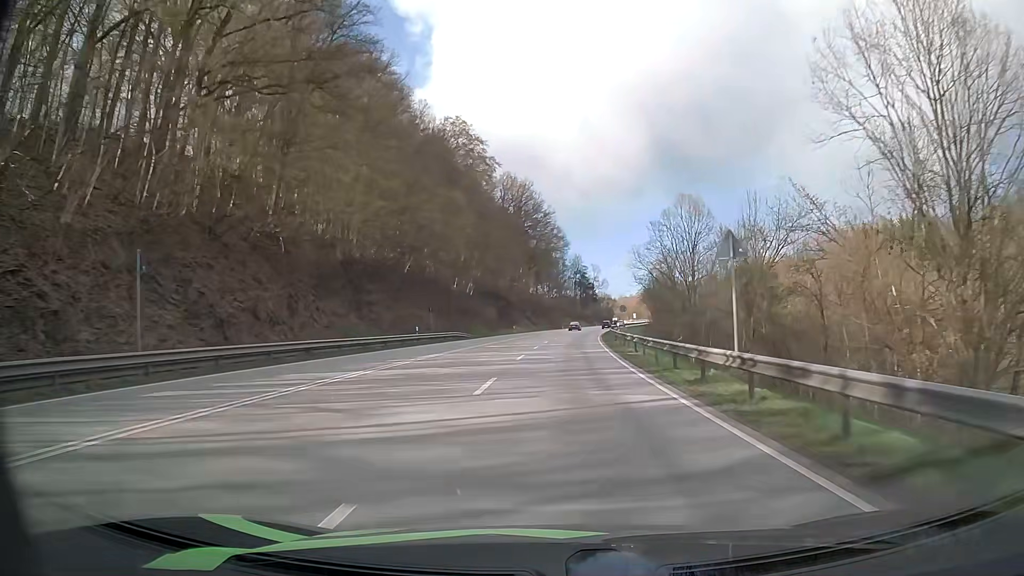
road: primary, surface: asphalt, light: Day
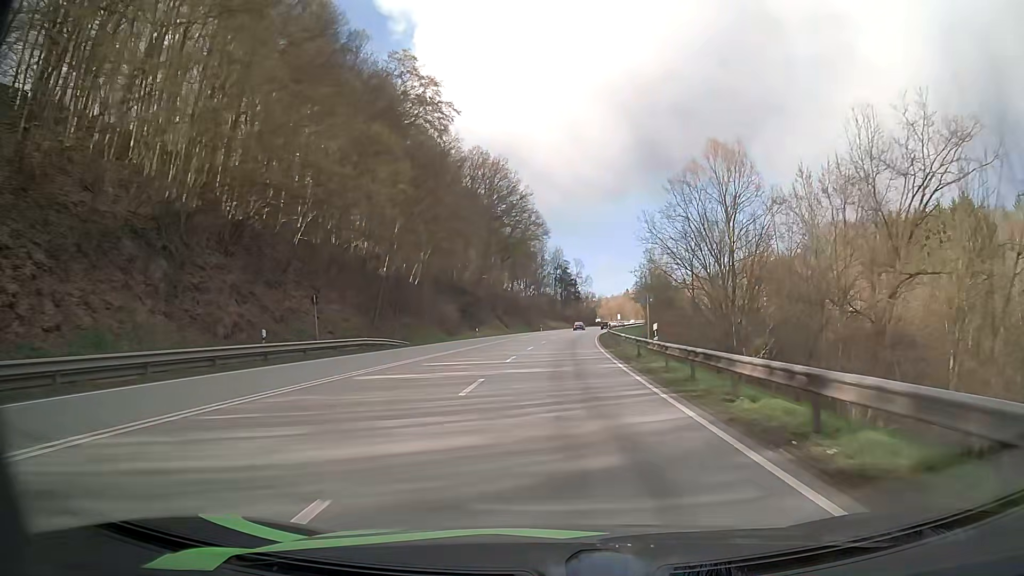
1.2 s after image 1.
(+0.4, +23.8) m; +2°
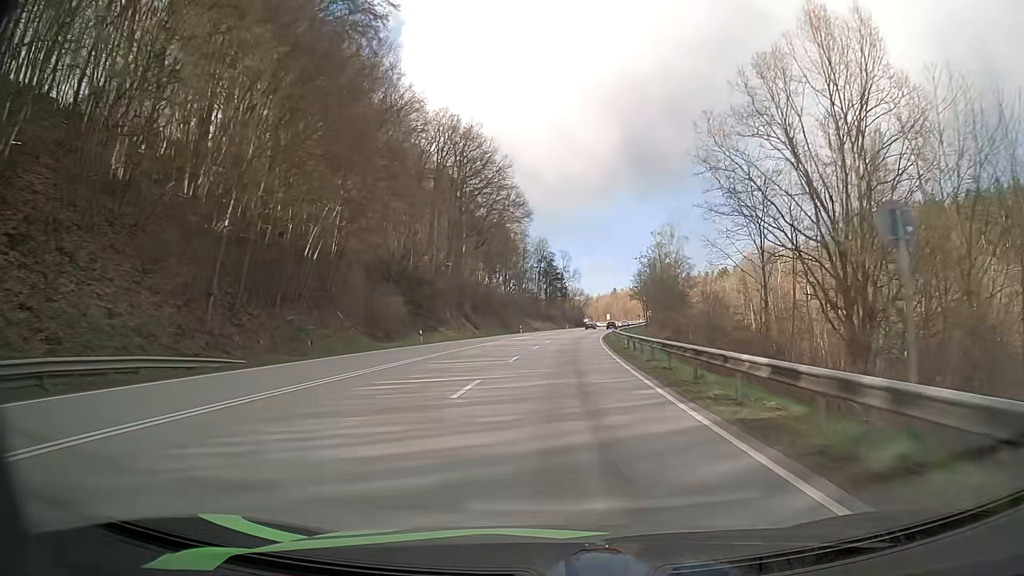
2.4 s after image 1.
(+0.3, +24.5) m; +2°
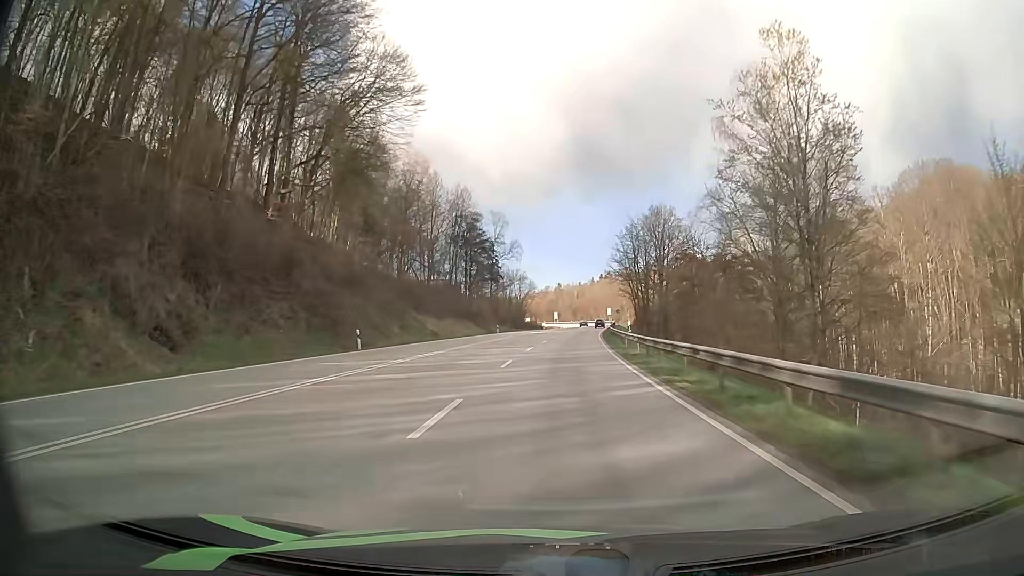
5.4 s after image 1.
(+2.2, +63.6) m; +5°
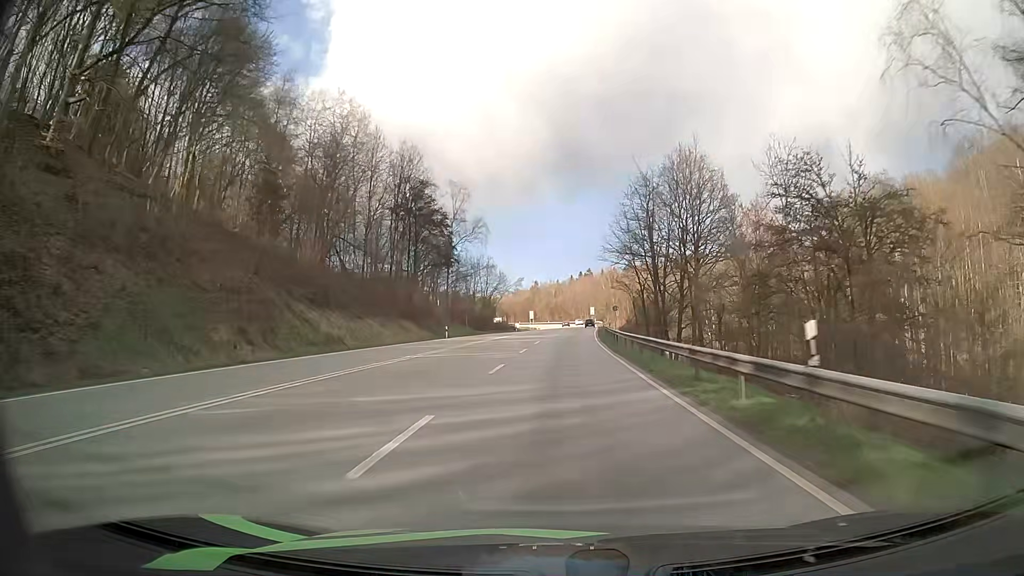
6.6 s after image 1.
(+0.4, +26.0) m; +2°
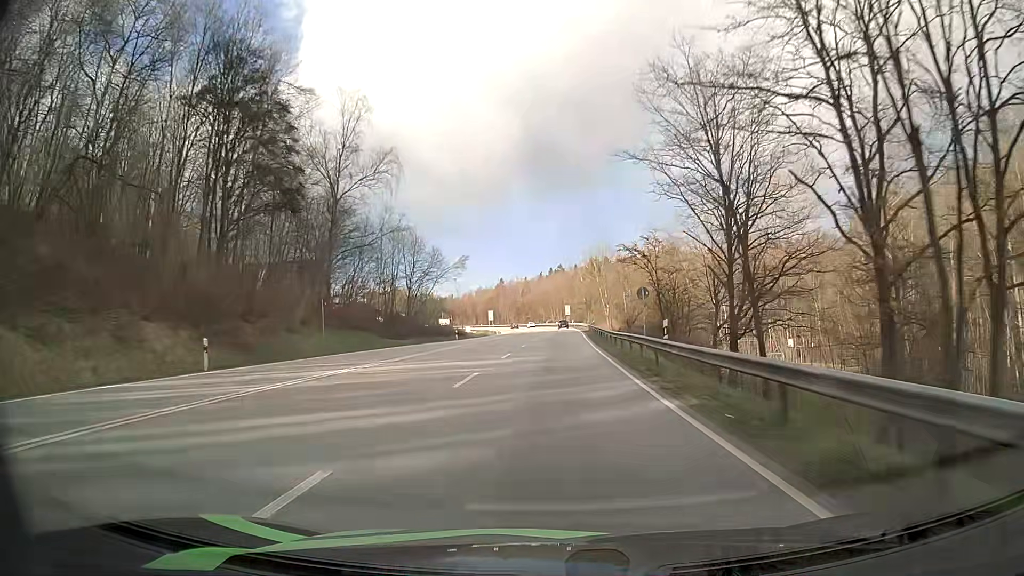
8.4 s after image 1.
(+1.1, +39.3) m; +3°
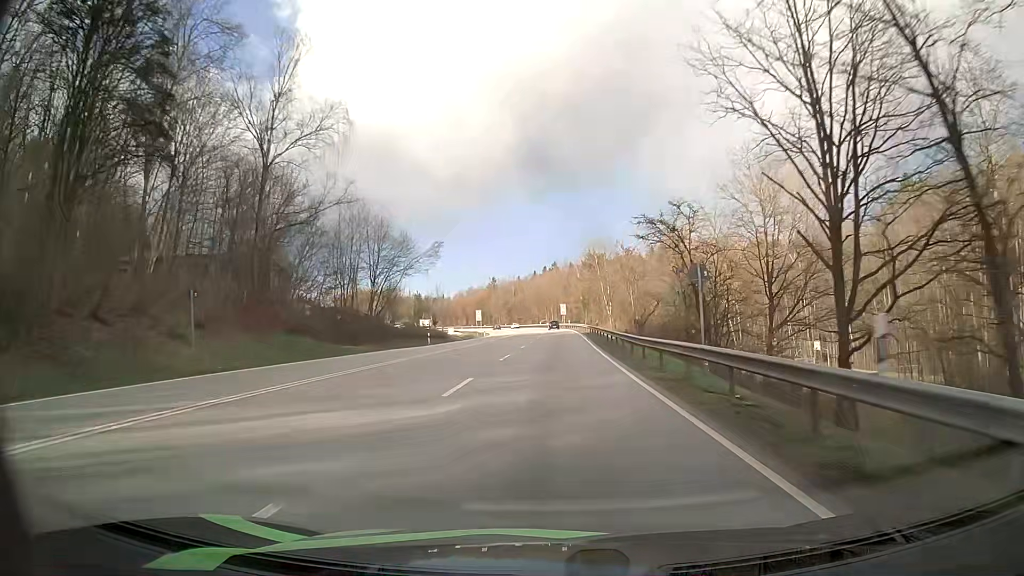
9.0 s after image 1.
(0.0, +13.1) m; 0°
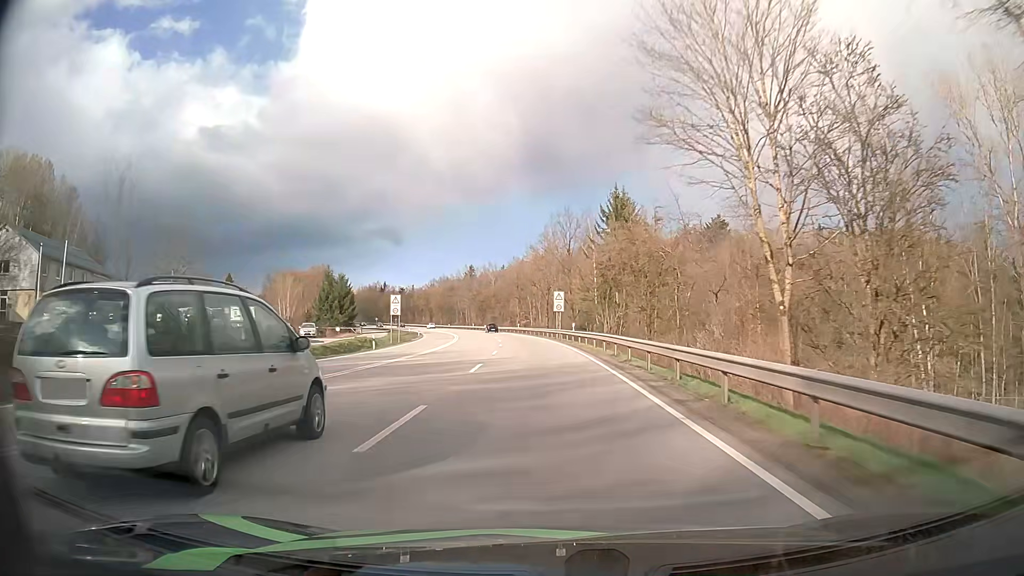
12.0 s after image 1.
(+1.1, +64.8) m; +1°
(0, +10) (0, +20) (0, +30) (-1, +40) (-1, +50) (-2, +60) (-3, +70) (-5, +80) (-6, +90) (-8, +99) m
